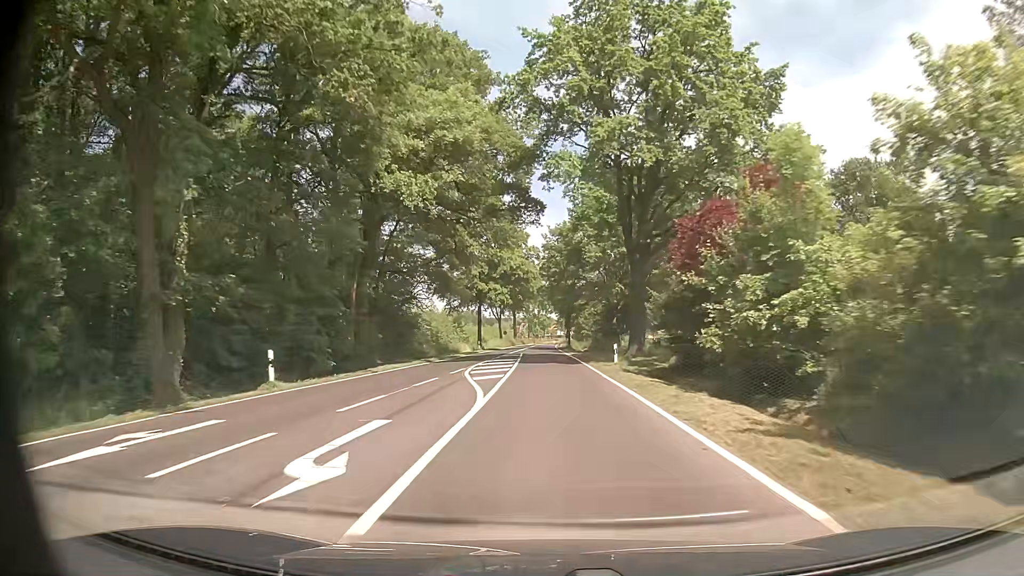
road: tertiary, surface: asphalt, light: Day
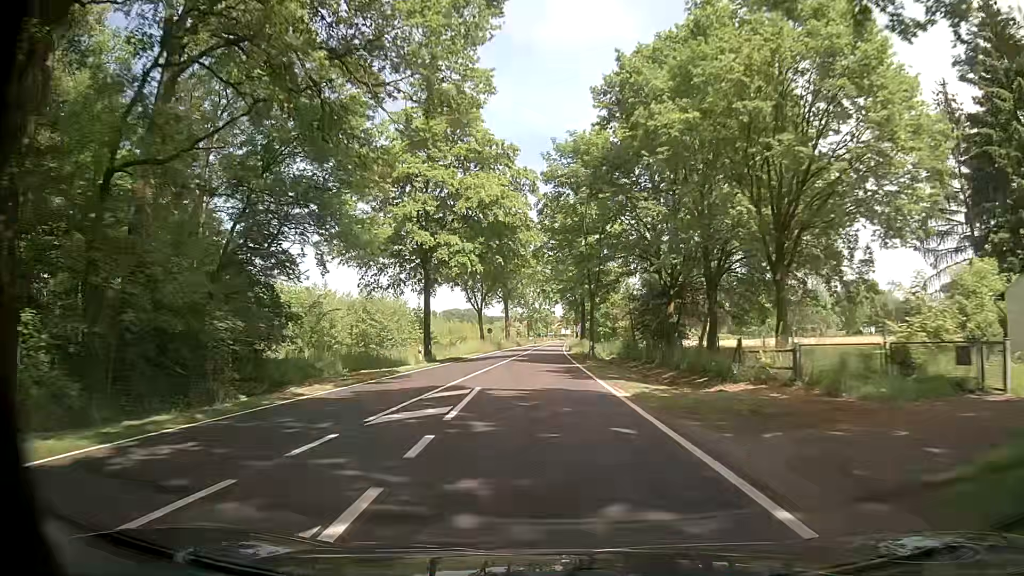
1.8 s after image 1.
(-0.1, +32.7) m; -1°
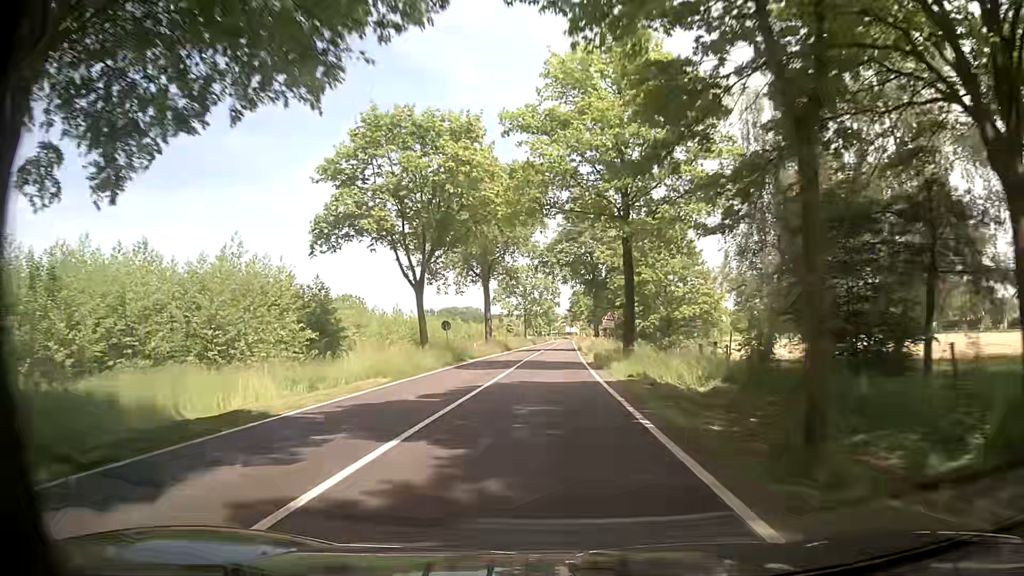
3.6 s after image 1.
(+0.1, +32.8) m; 0°
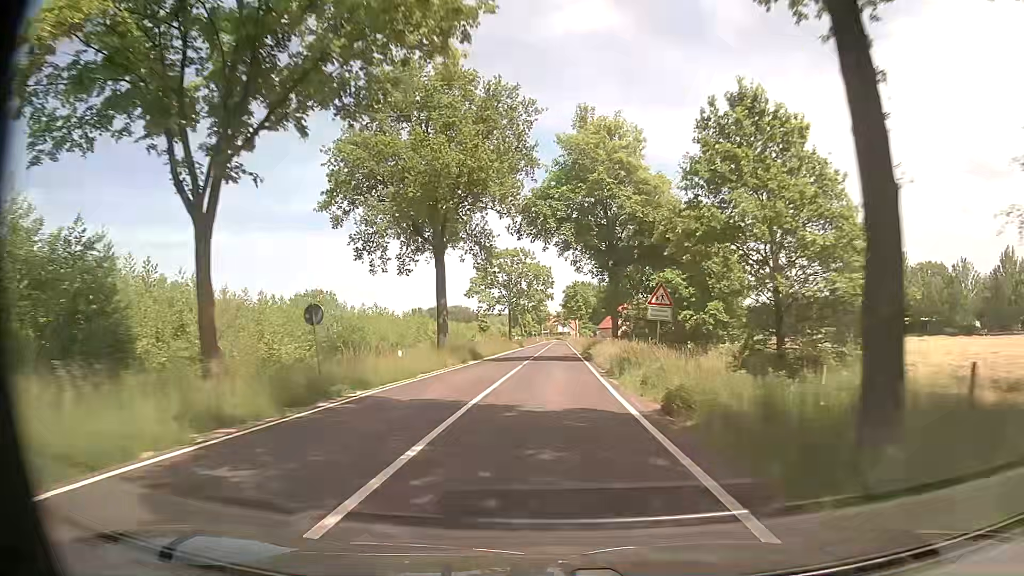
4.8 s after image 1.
(0.0, +21.9) m; 0°
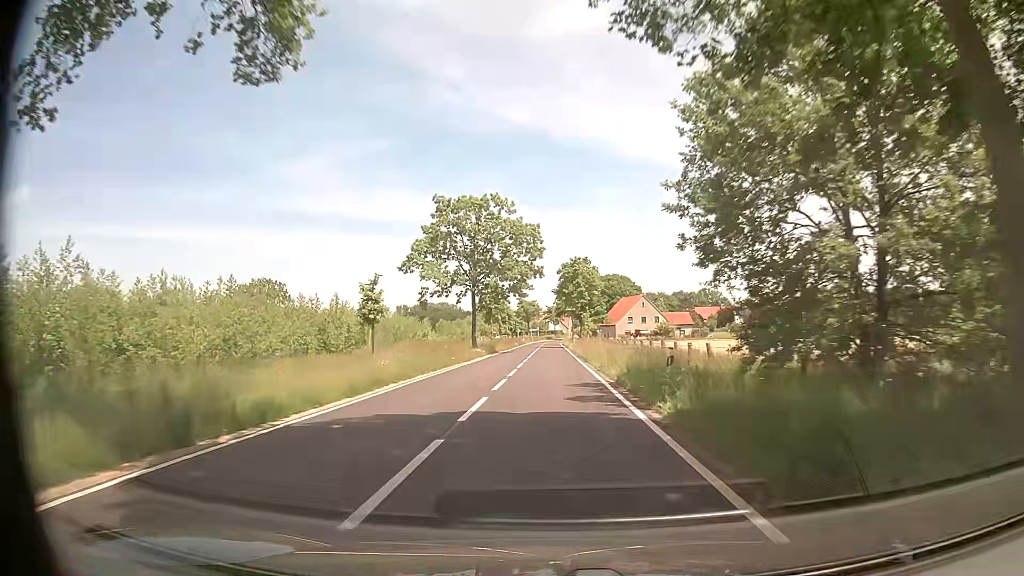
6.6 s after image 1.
(+0.5, +32.8) m; +1°
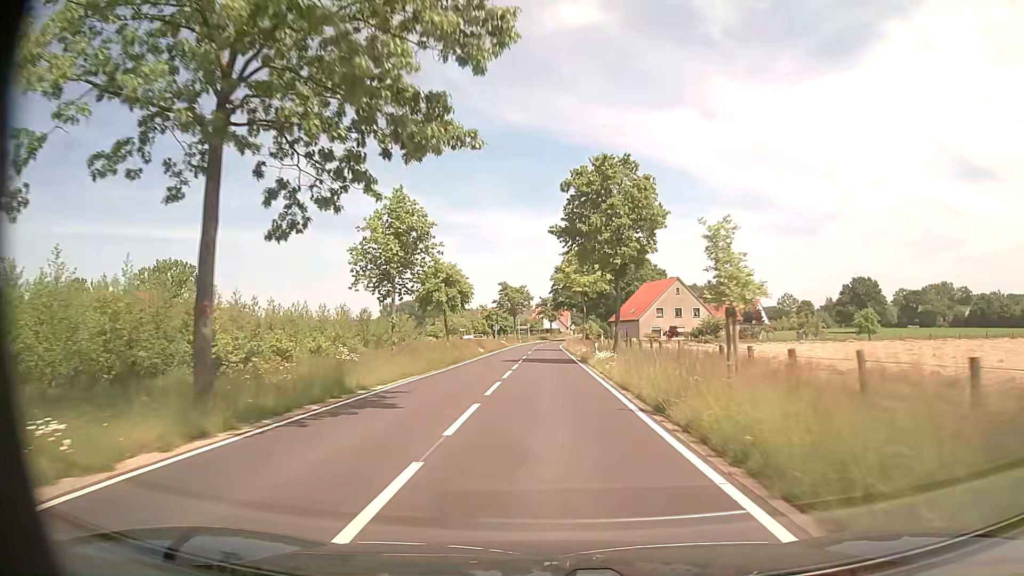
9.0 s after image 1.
(+0.2, +43.9) m; 0°
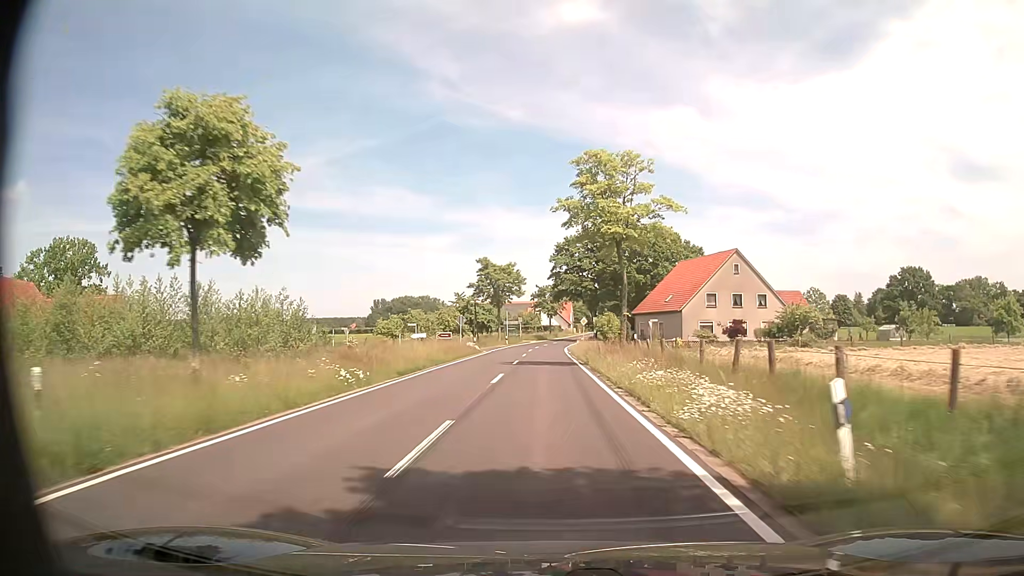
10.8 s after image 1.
(+0.1, +33.0) m; 0°
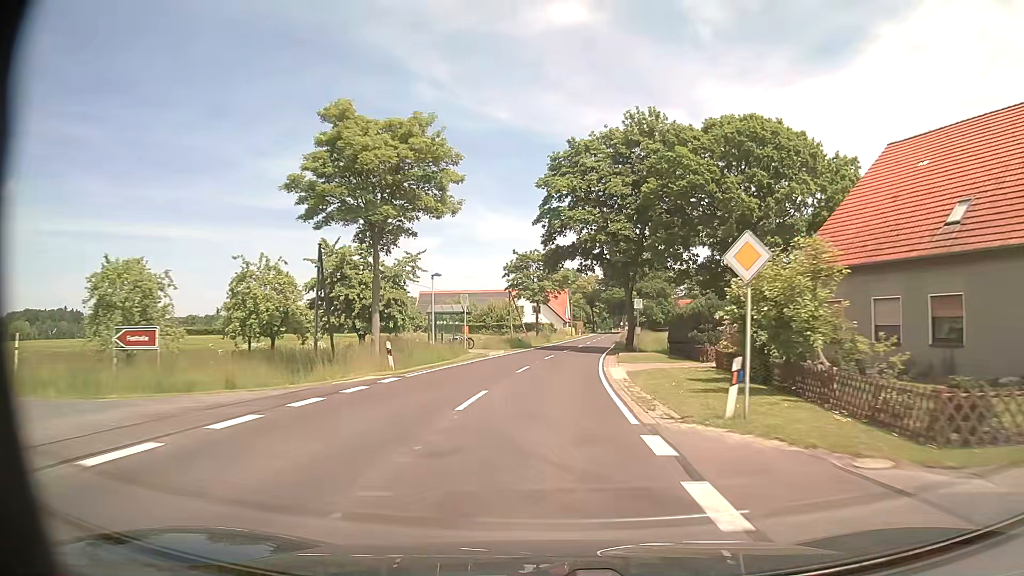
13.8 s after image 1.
(+0.3, +54.8) m; +1°
(0, +10) (0, +20) (+1, +30) (+2, +40) (+3, +50) (+4, +60) (+5, +70) (+6, +80) (+8, +90) (+9, +100) m
